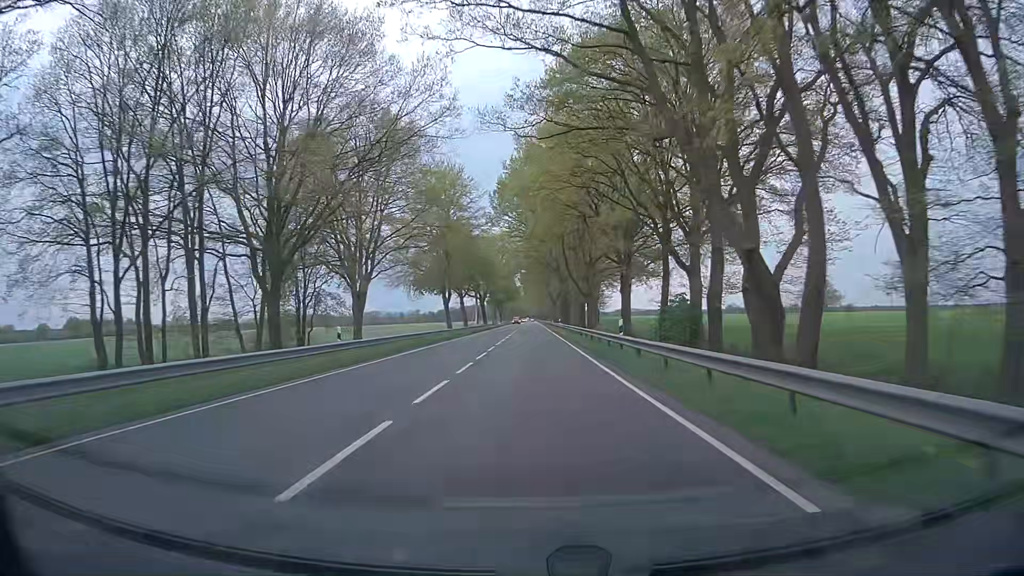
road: primary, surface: asphalt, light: Day
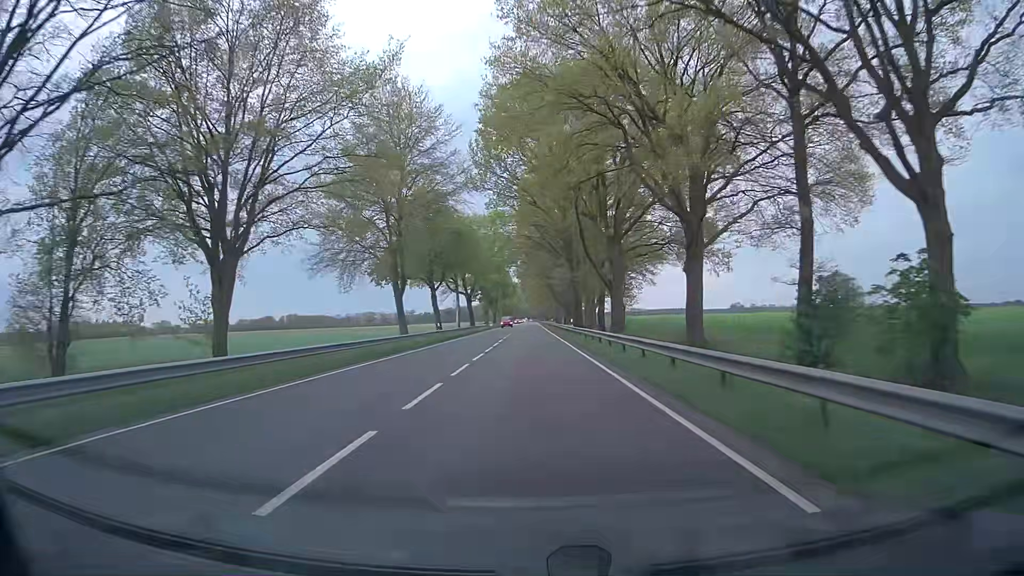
(0.0, +25.3) m; 0°
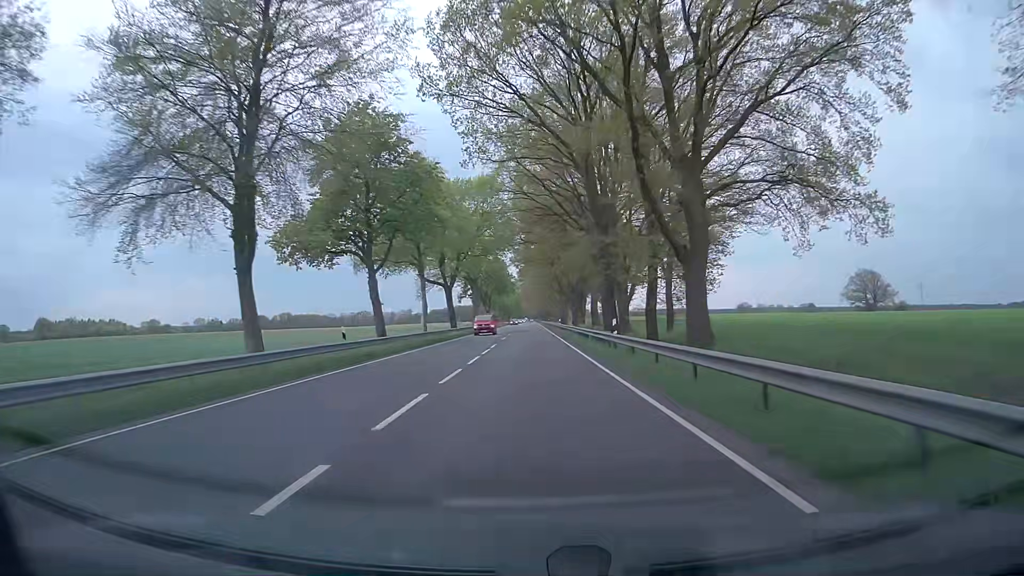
(+0.1, +26.4) m; +1°
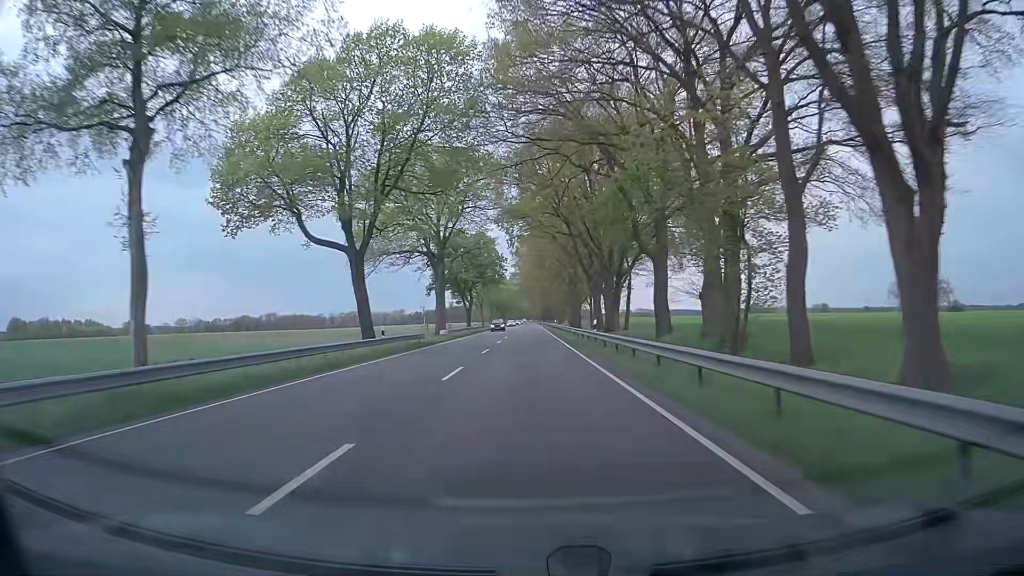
(-0.1, +41.5) m; 0°
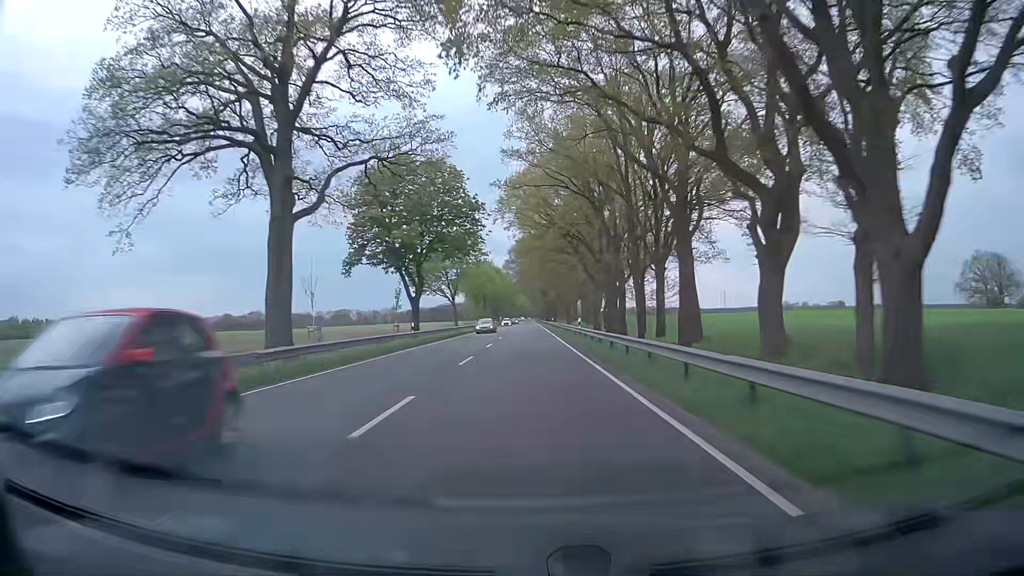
(-0.1, +43.8) m; -1°
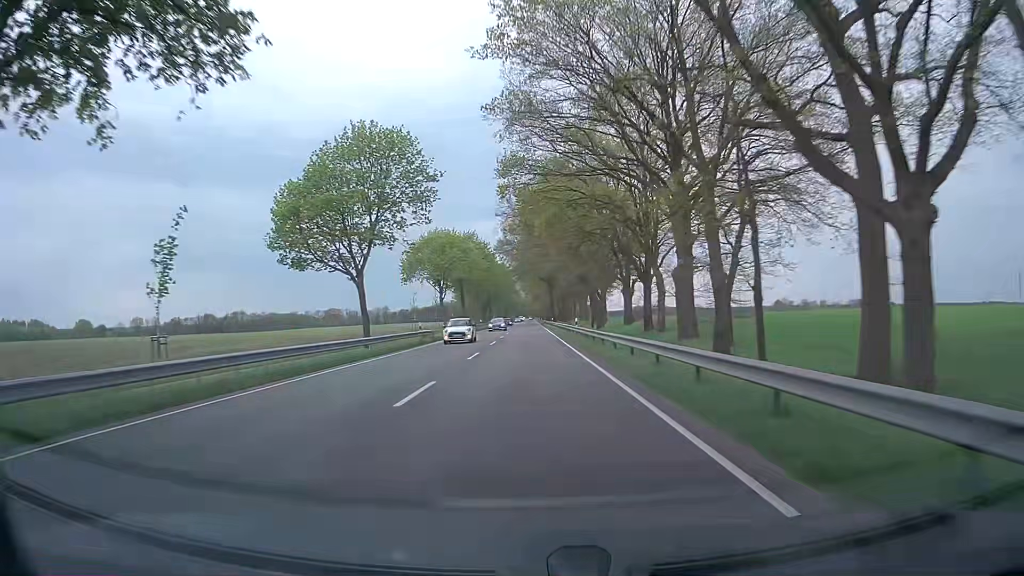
(+0.5, +45.4) m; +1°
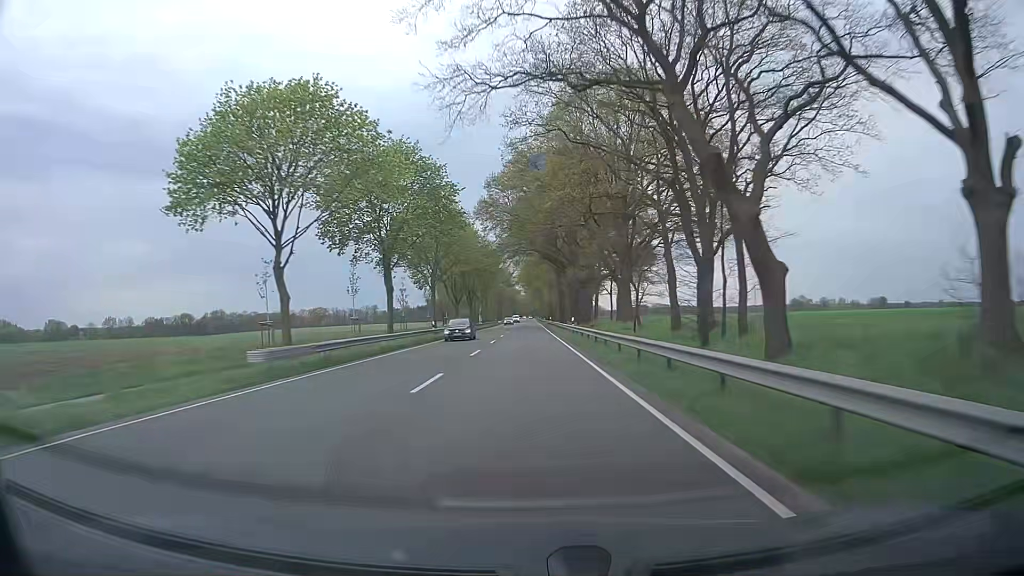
(-0.2, +46.2) m; 0°
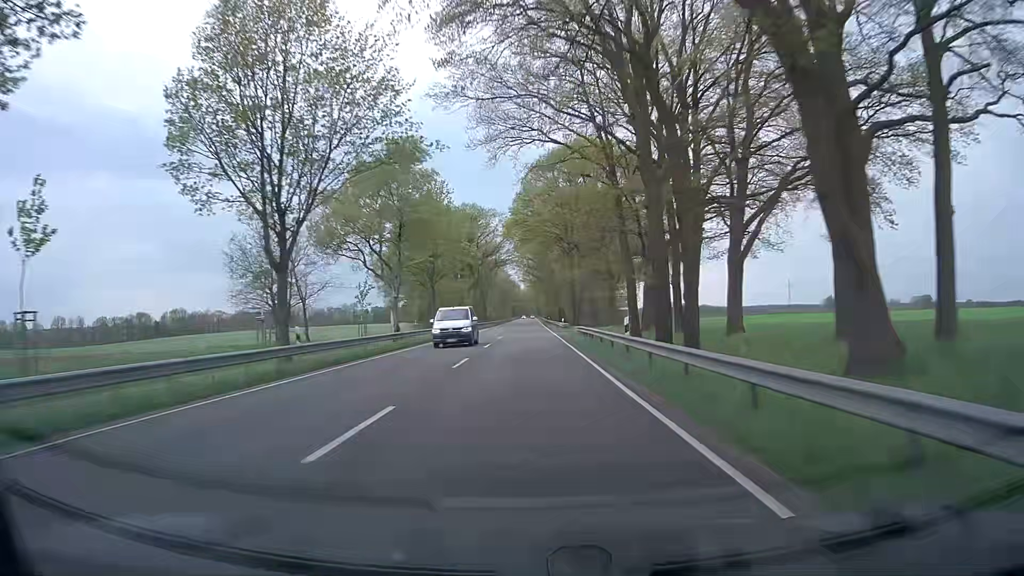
(+0.1, +78.0) m; 0°
(0, +10) (0, +20) (0, +30) (0, +40) (0, +50) (0, +60) (0, +70) (0, +80) (0, +90) (0, +100) m
